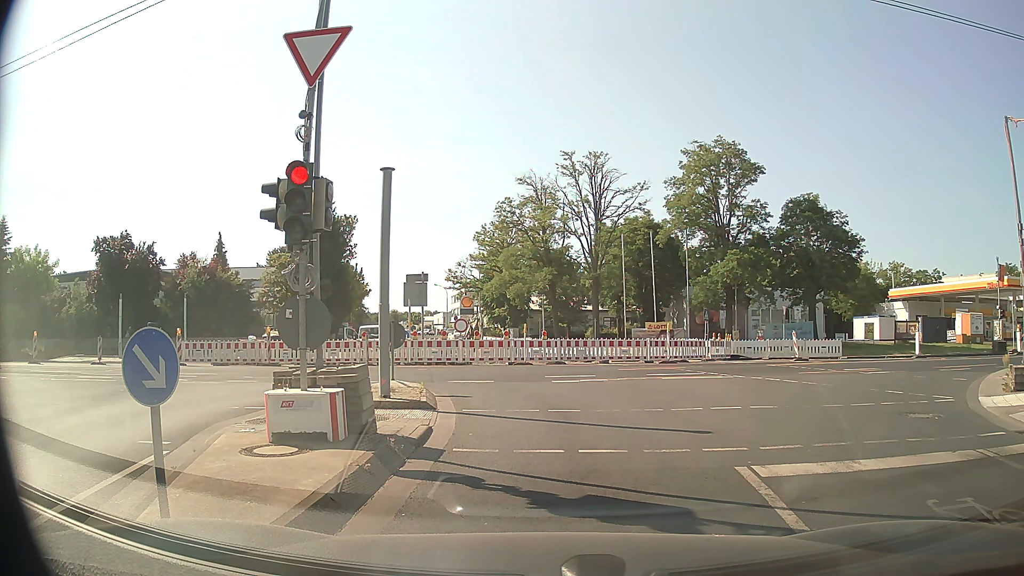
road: tertiary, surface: asphalt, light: Day
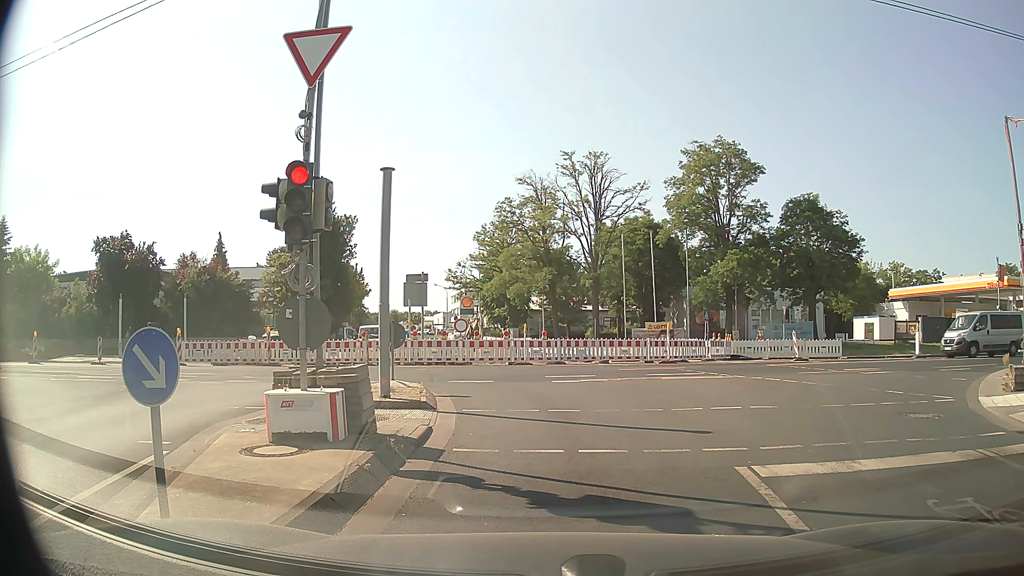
(0.0, 0.0) m; 0°
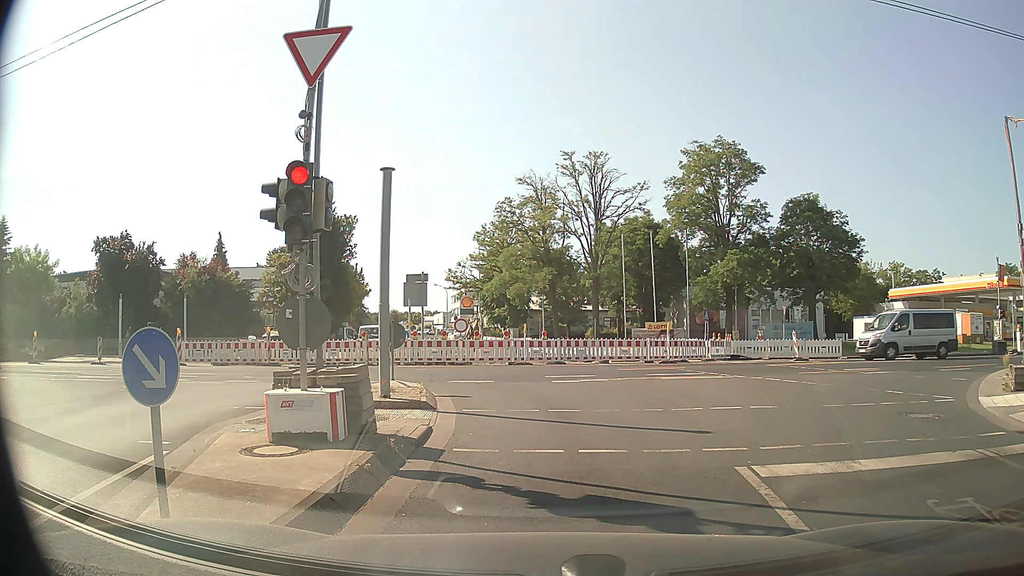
(0.0, 0.0) m; 0°
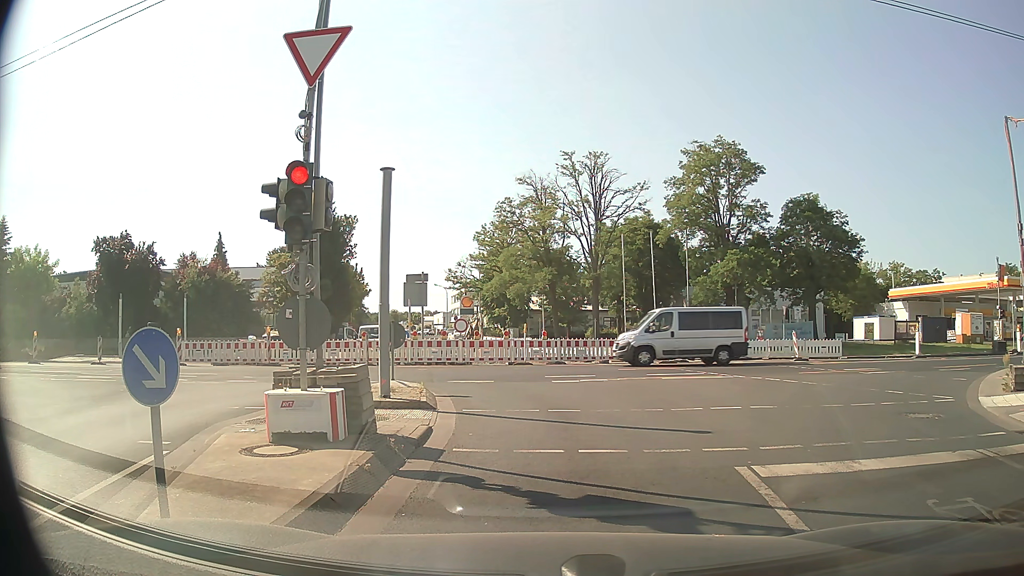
(0.0, 0.0) m; 0°
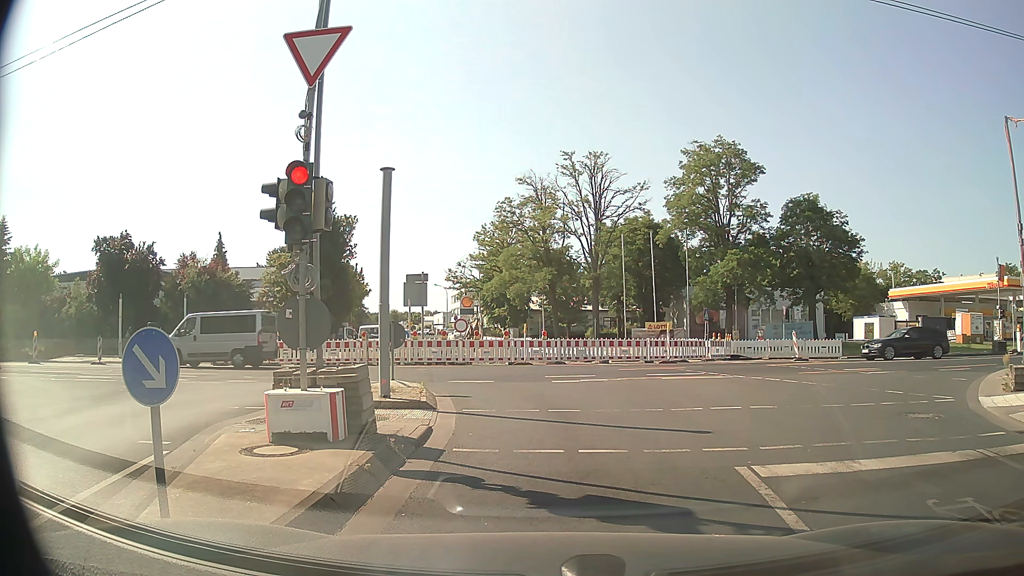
(0.0, 0.0) m; 0°
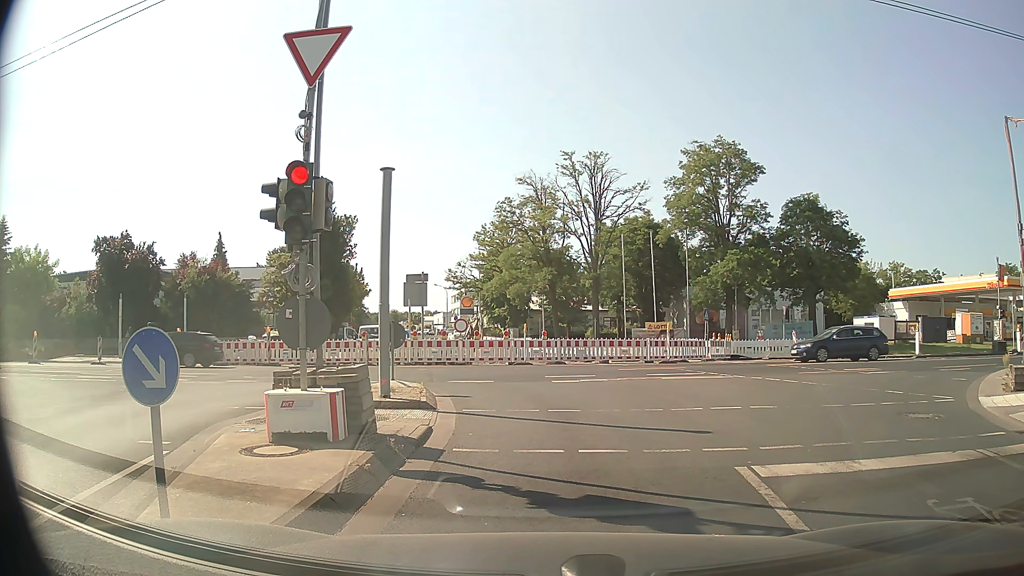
(0.0, 0.0) m; 0°
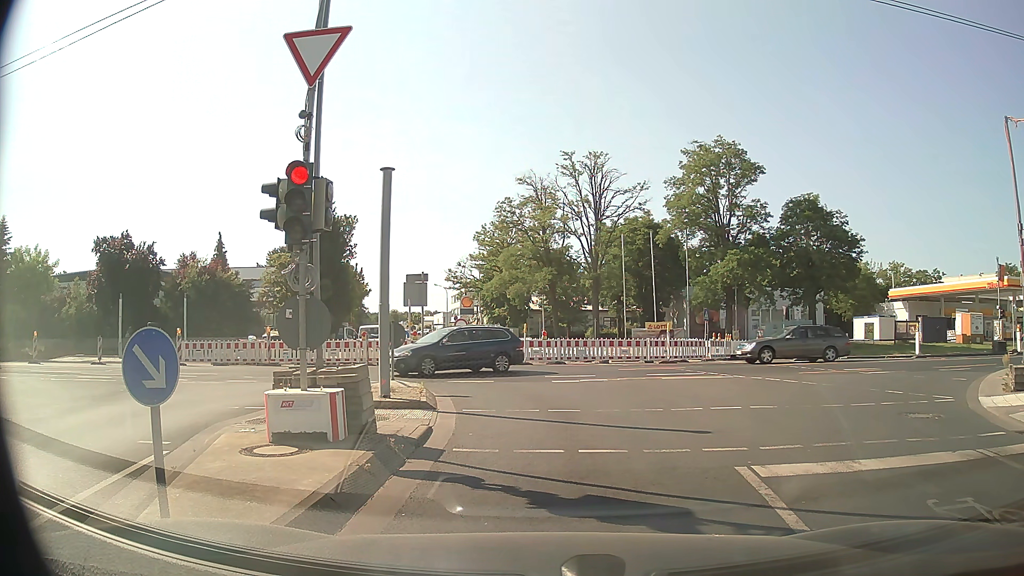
(0.0, 0.0) m; 0°
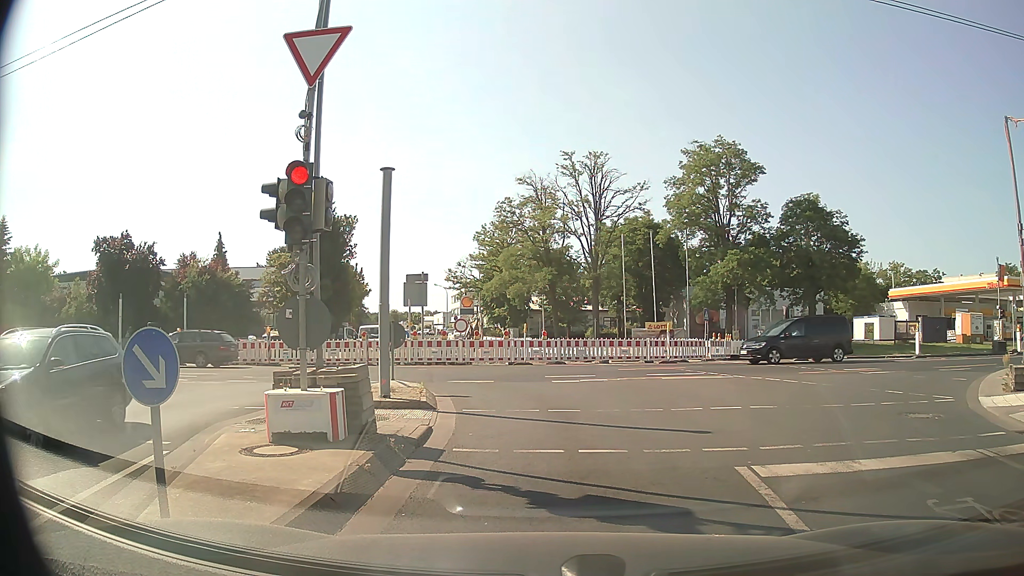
(0.0, 0.0) m; 0°
(0, +10) (-2, +20) (-10, +26) (-20, +27) (-30, +27) (-39, +26) (-49, +26) (-59, +26) (-69, +26) (-79, +27) m
